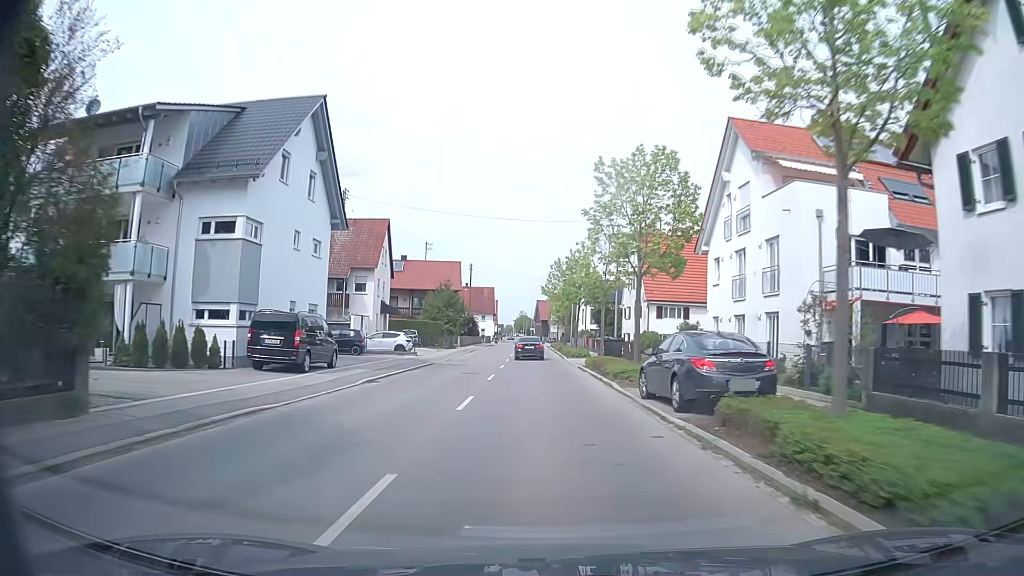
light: Day
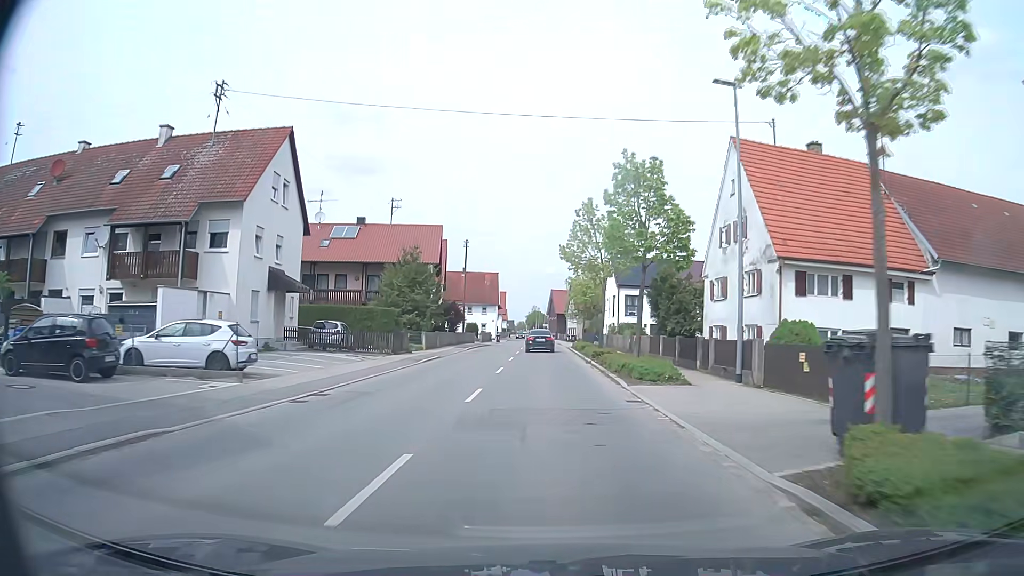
(-0.6, +26.0) m; -2°
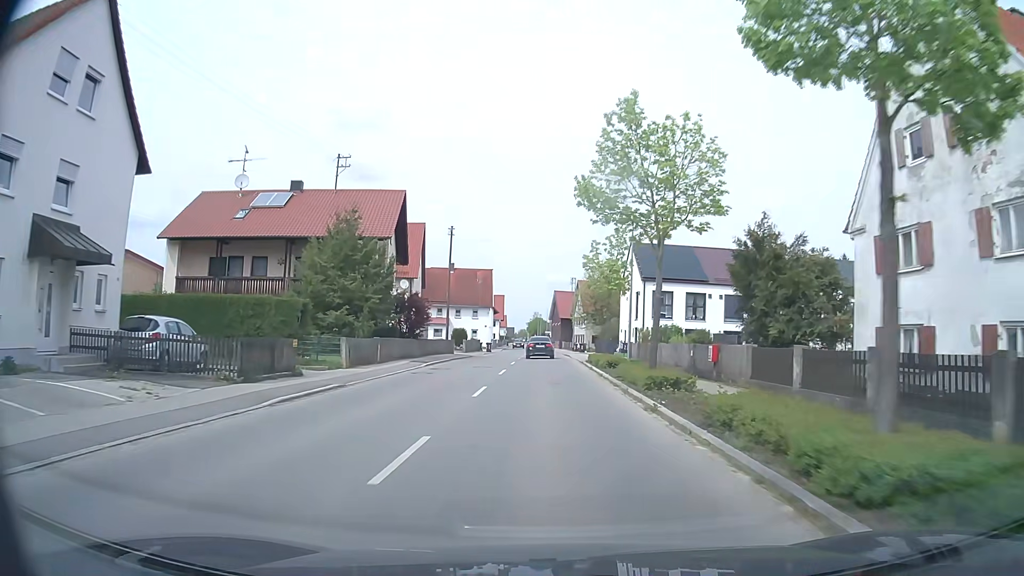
(0.0, +16.7) m; 0°
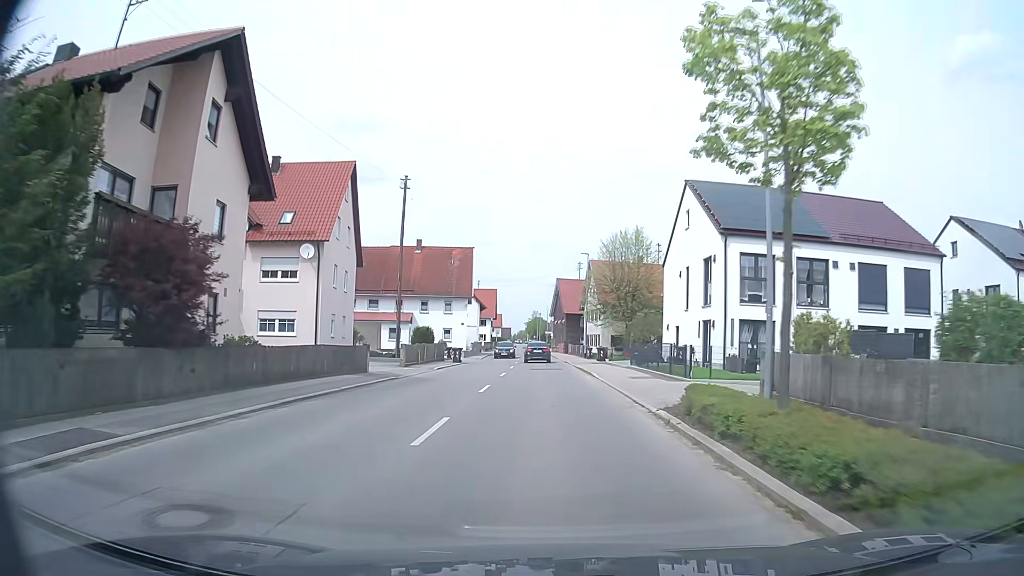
(-0.1, +24.5) m; 0°
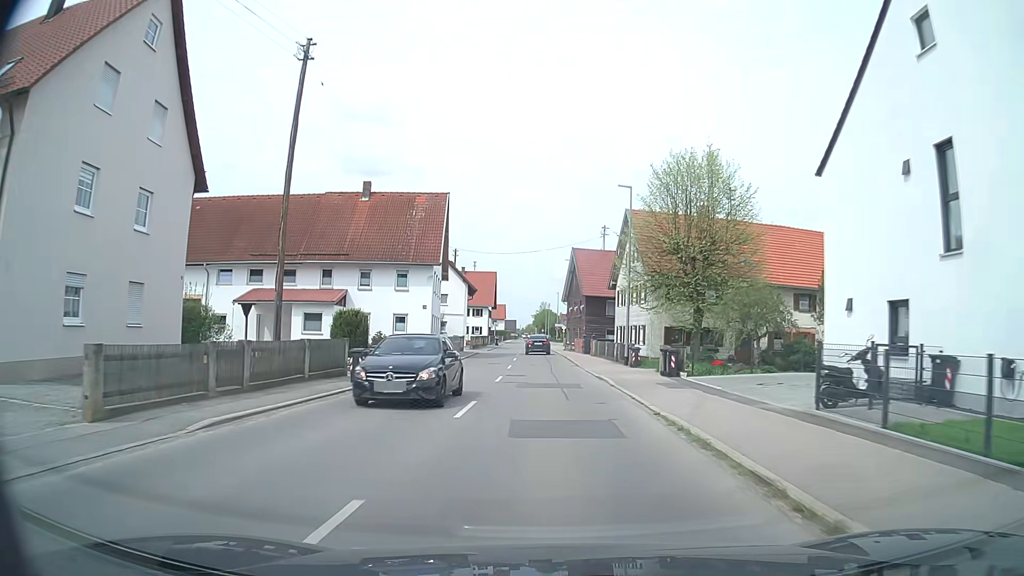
(-0.2, +23.8) m; -1°
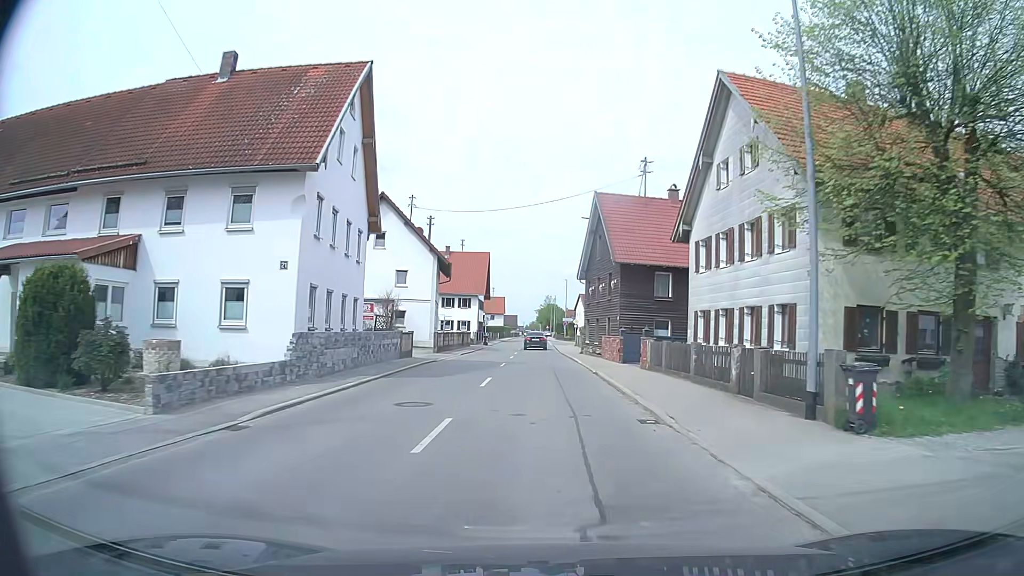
(-0.2, +22.5) m; 0°
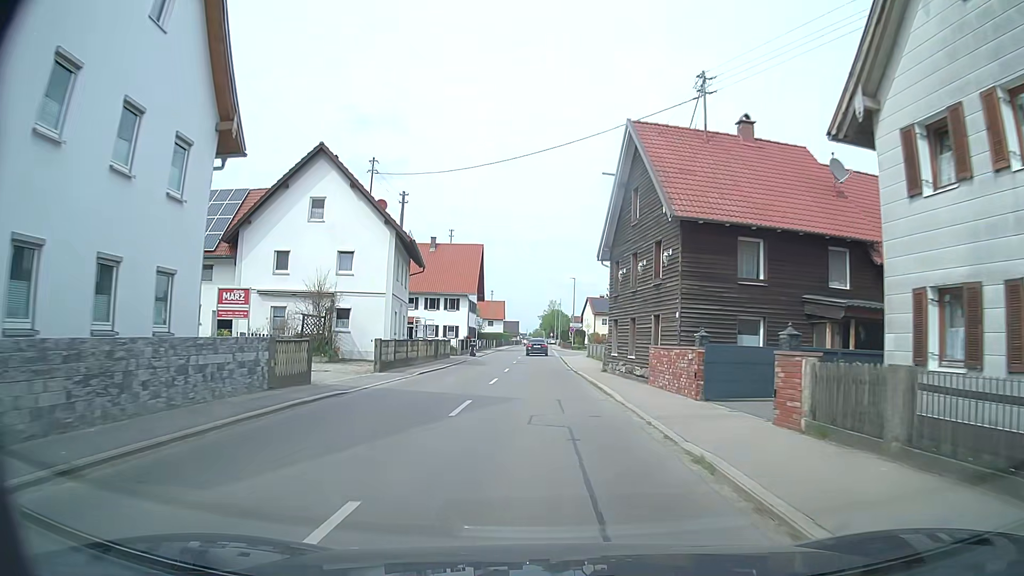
(-0.1, +14.2) m; -1°
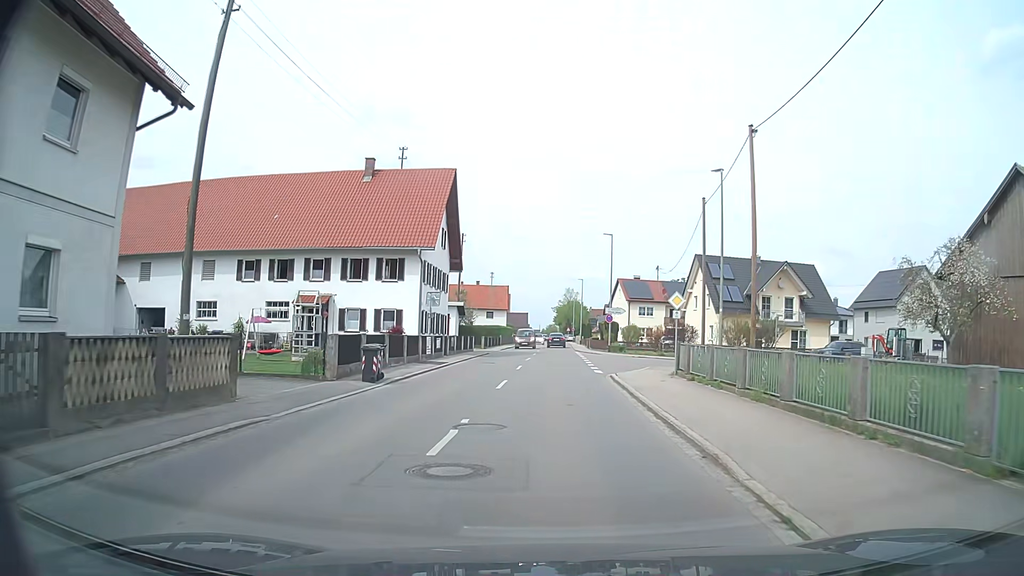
(-0.5, +32.0) m; 0°
(0, +10) (0, +20) (+2, +30) (+10, +36) (+19, +40) (+28, +44) (+37, +47) (+47, +51) (+56, +54) (+66, +57) m
